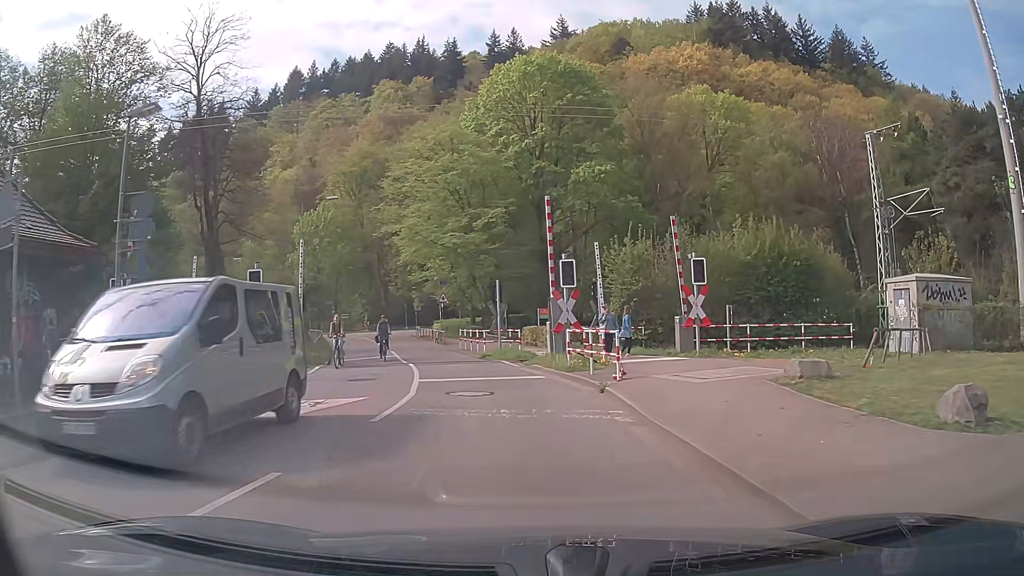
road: unclassified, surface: asphalt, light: Day
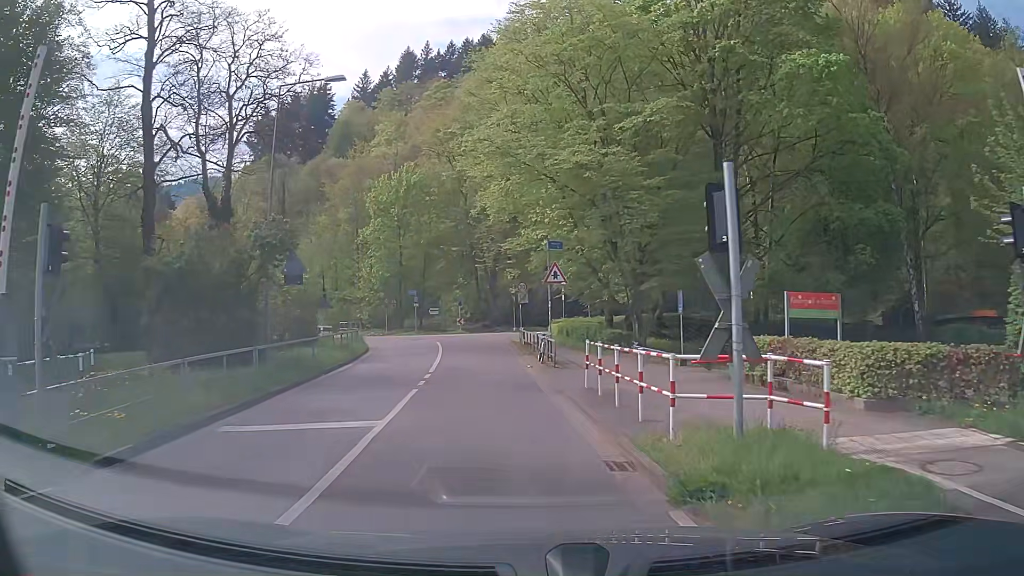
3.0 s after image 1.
(-2.0, +21.2) m; -12°
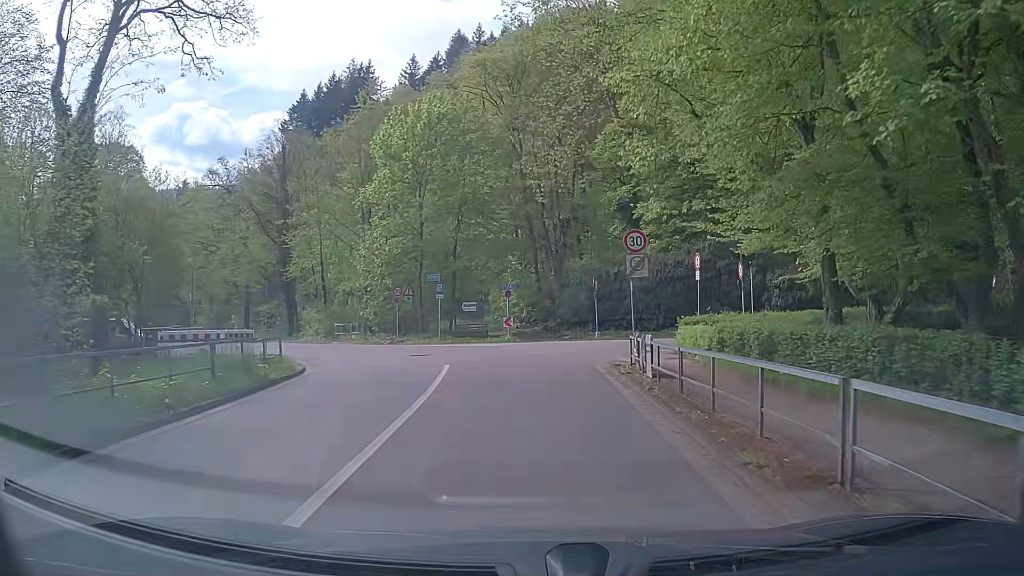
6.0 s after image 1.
(-1.3, +21.5) m; -5°
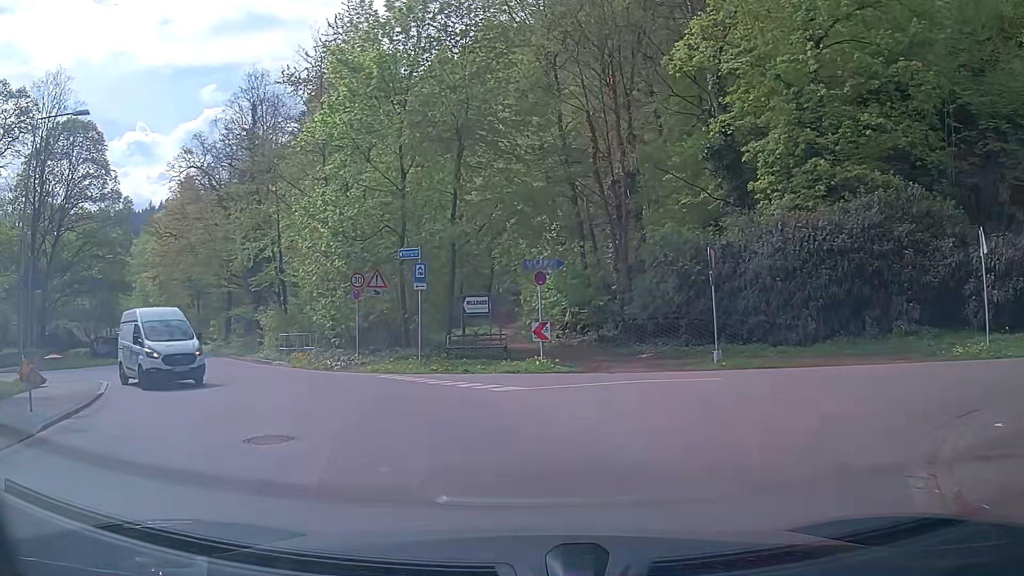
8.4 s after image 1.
(-0.3, +16.7) m; -3°
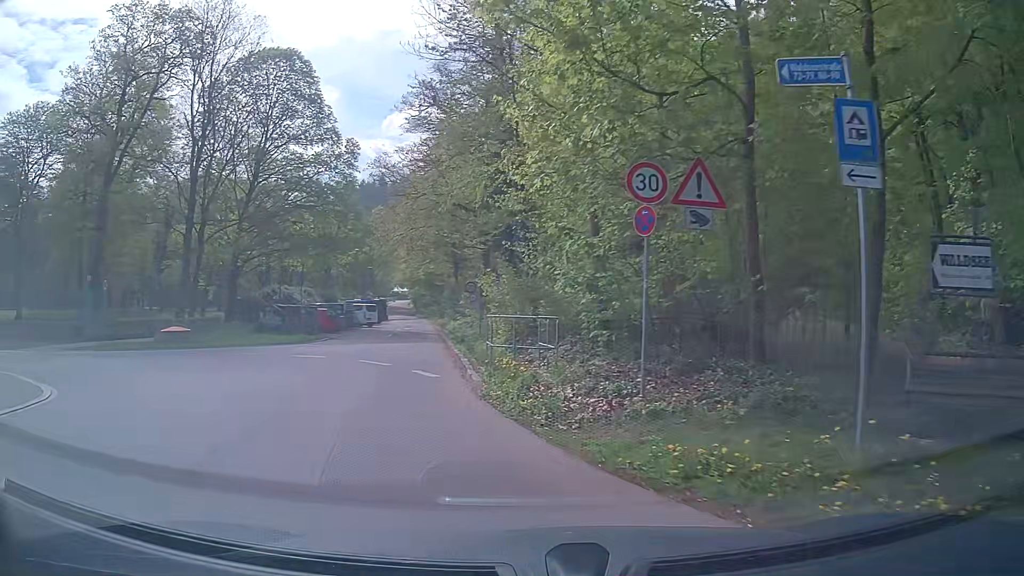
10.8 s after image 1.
(-3.0, +15.4) m; -25°
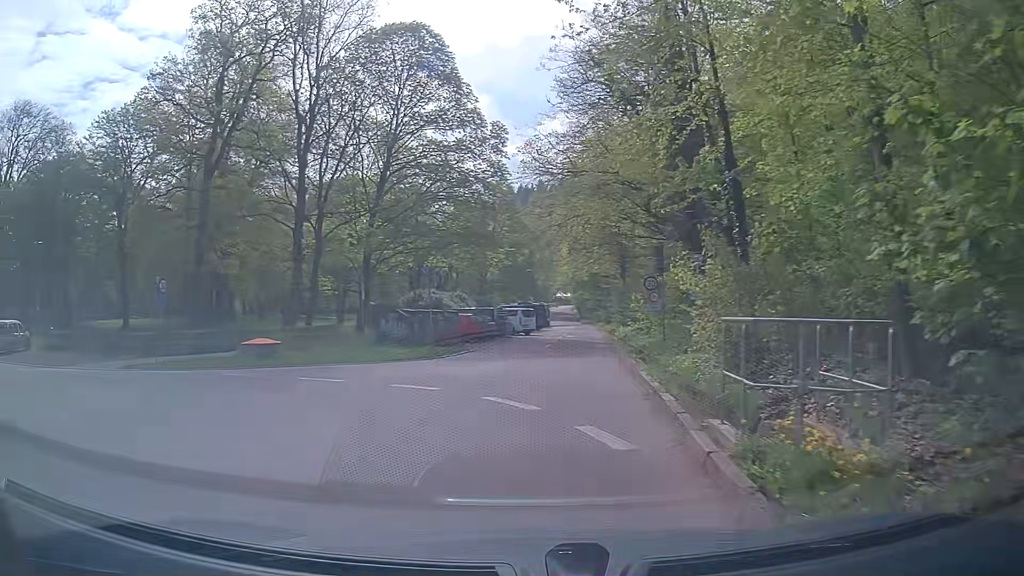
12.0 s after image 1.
(-0.9, +7.6) m; -11°
